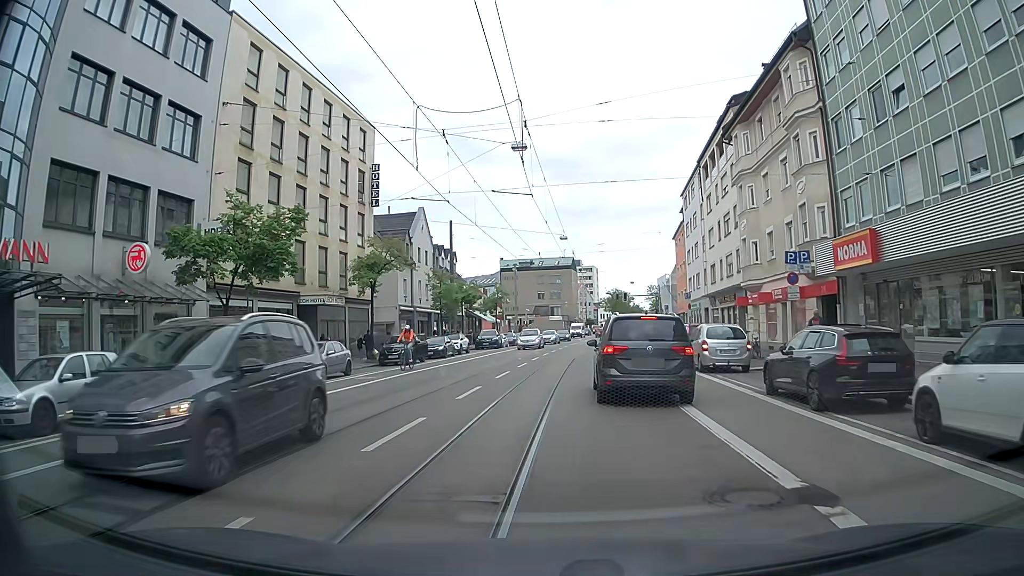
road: tertiary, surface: asphalt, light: Day
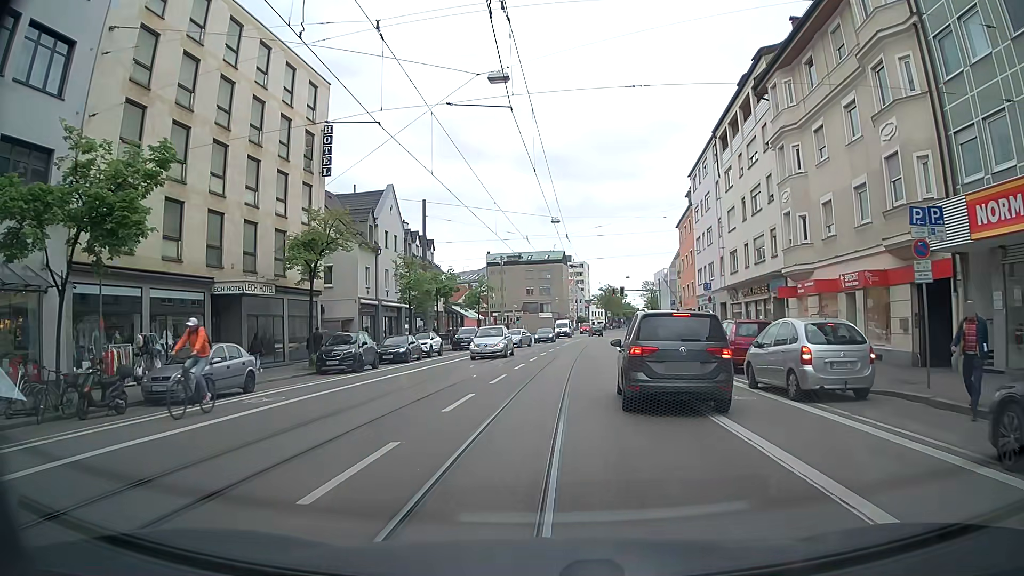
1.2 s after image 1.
(0.0, +8.3) m; +1°
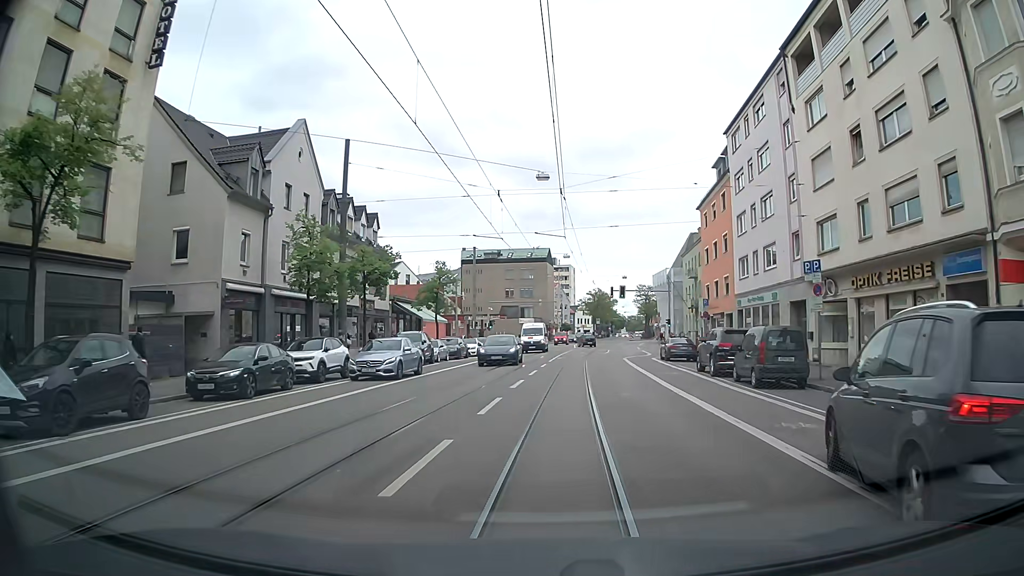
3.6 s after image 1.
(0.0, +17.8) m; 0°
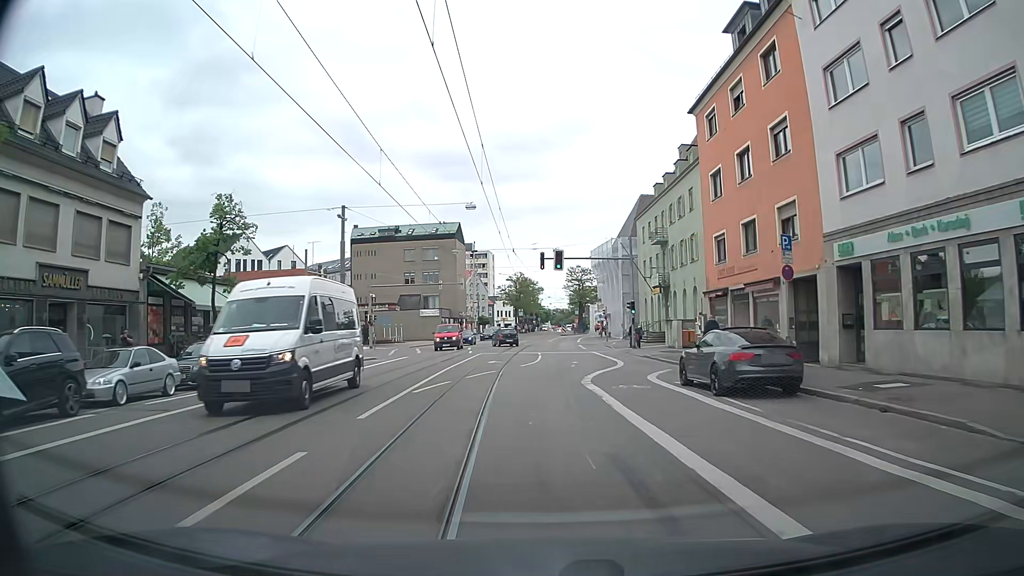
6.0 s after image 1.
(+1.9, +25.4) m; +7°
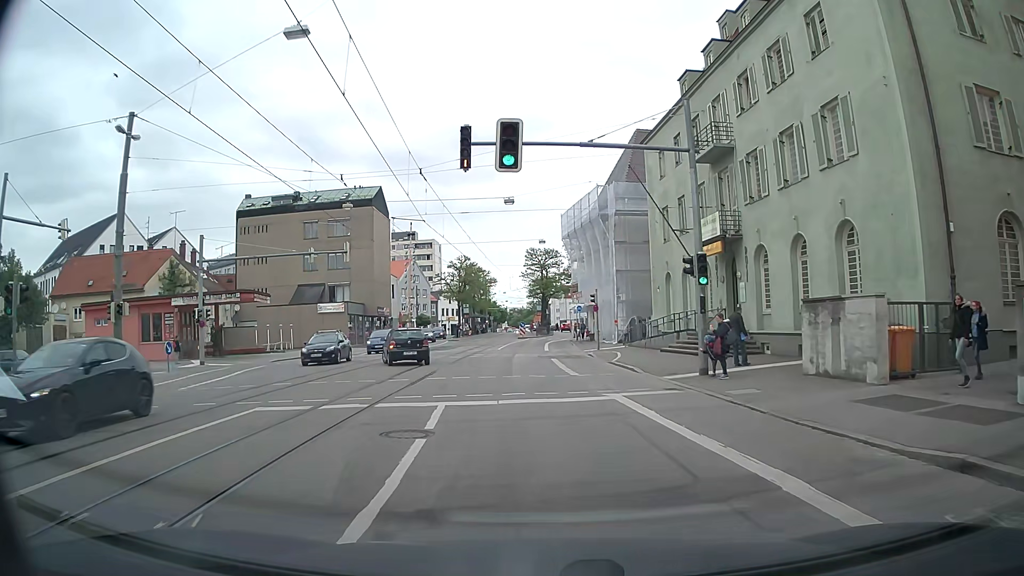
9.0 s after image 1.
(+0.7, +27.3) m; +2°
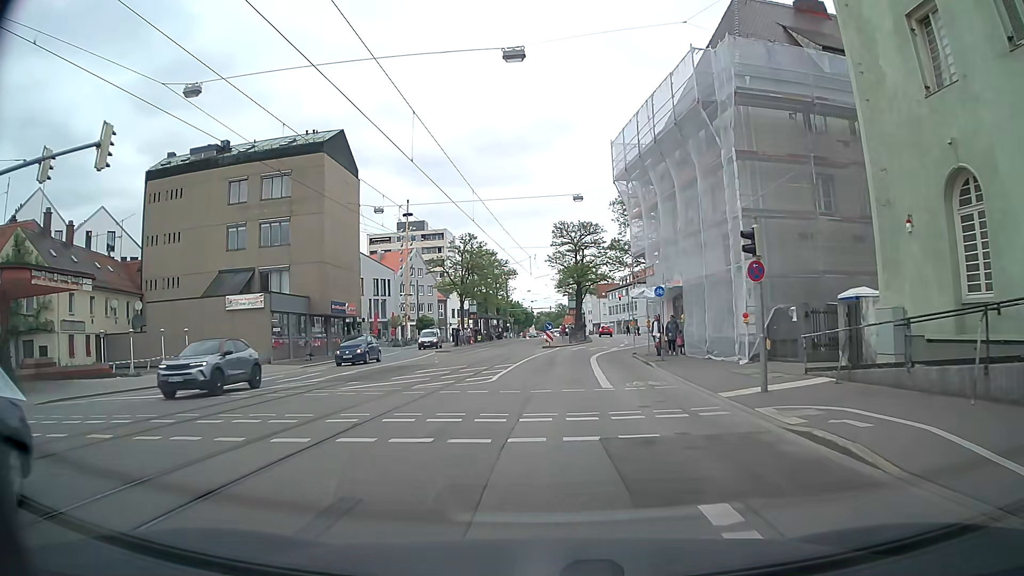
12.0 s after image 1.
(+0.2, +24.5) m; 0°
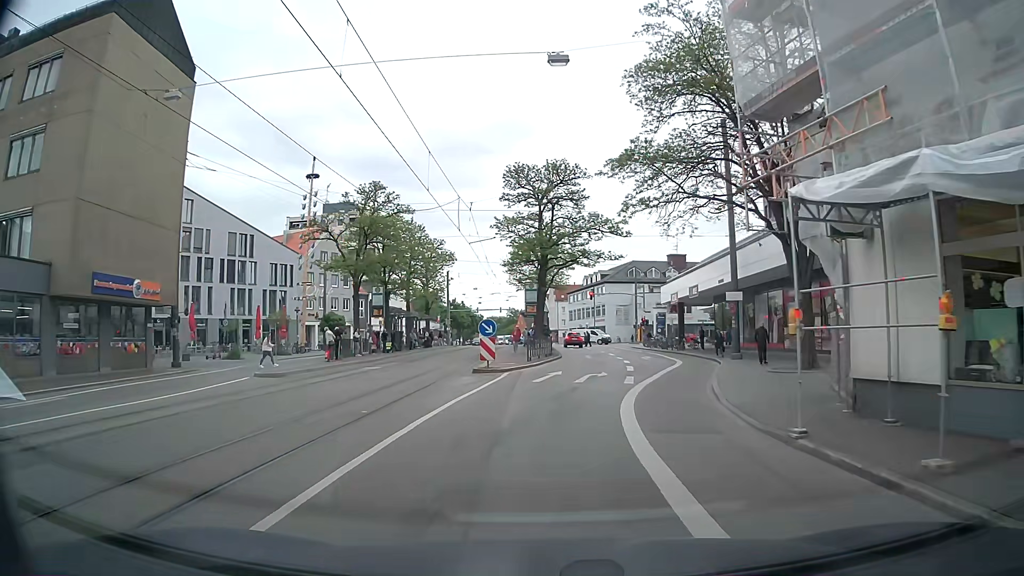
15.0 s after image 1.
(+0.3, +24.2) m; +4°
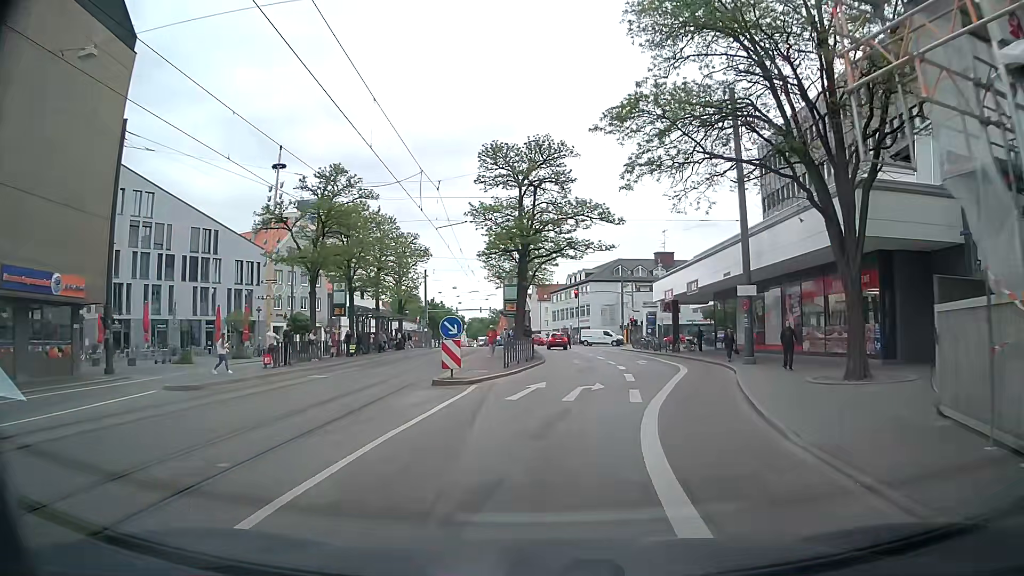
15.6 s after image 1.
(0.0, +4.8) m; +1°
